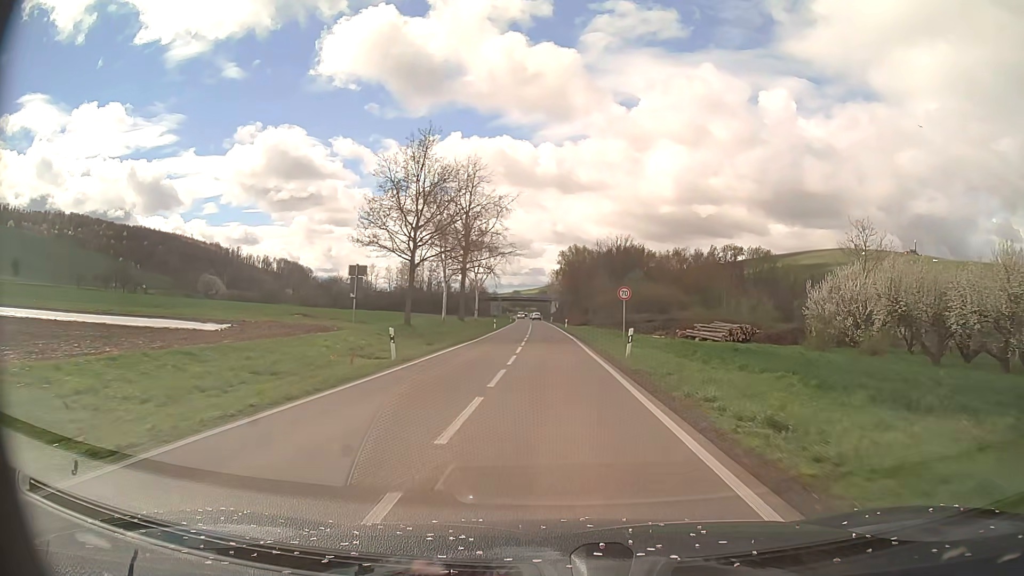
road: primary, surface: asphalt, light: Day
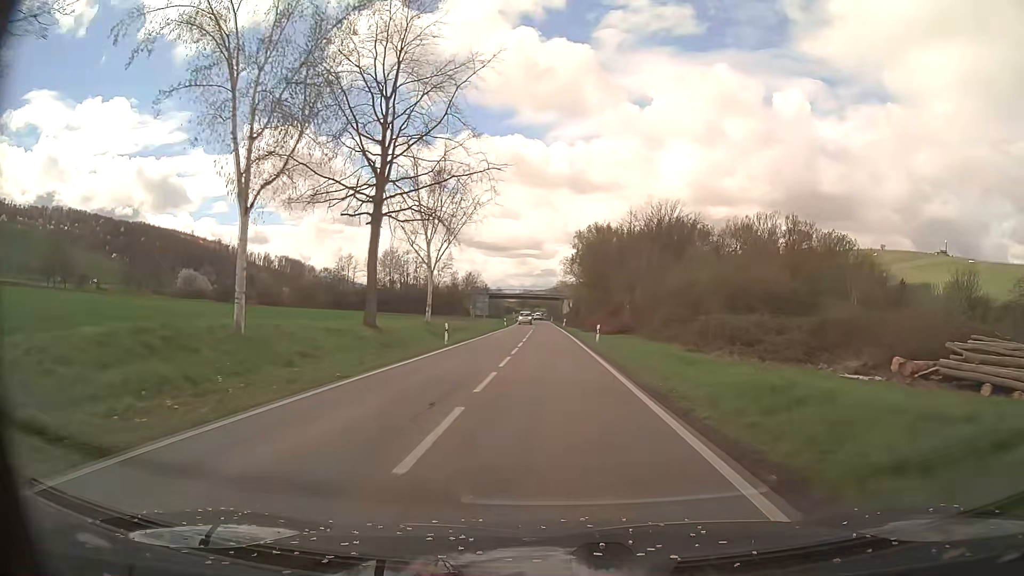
(-0.3, +37.8) m; -1°
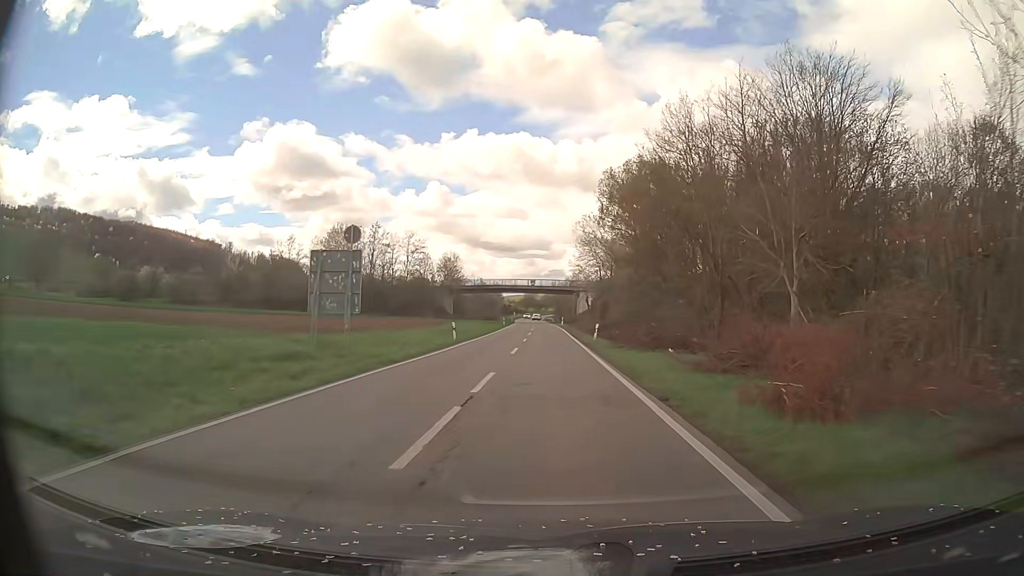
(-0.4, +48.7) m; -1°
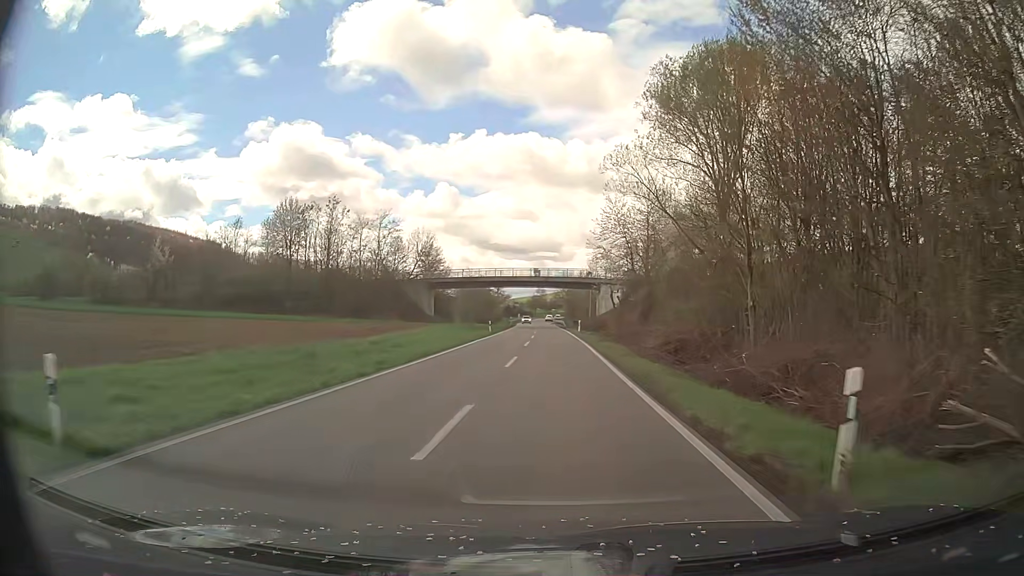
(-0.2, +29.6) m; -1°
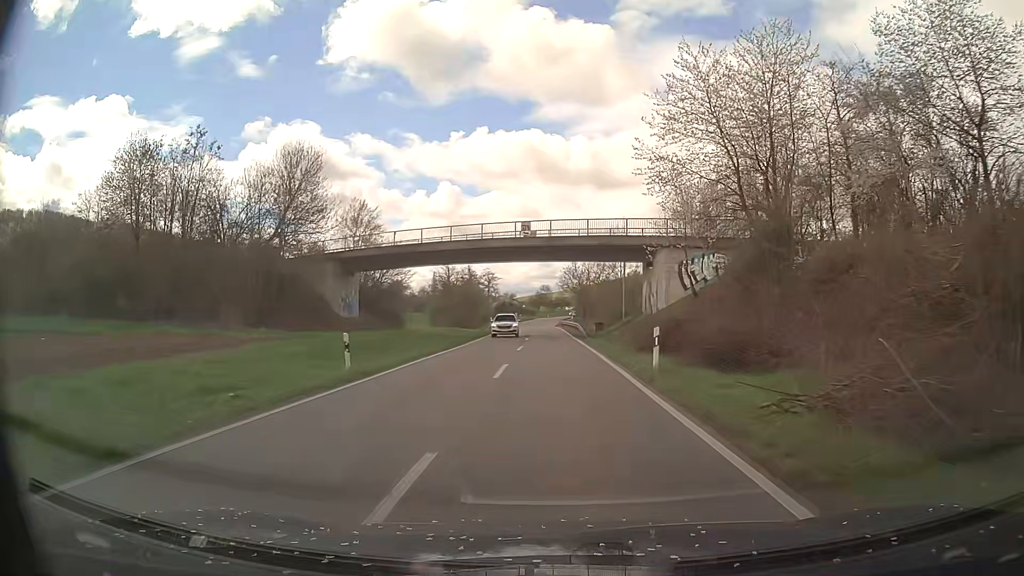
(0.0, +40.3) m; 0°
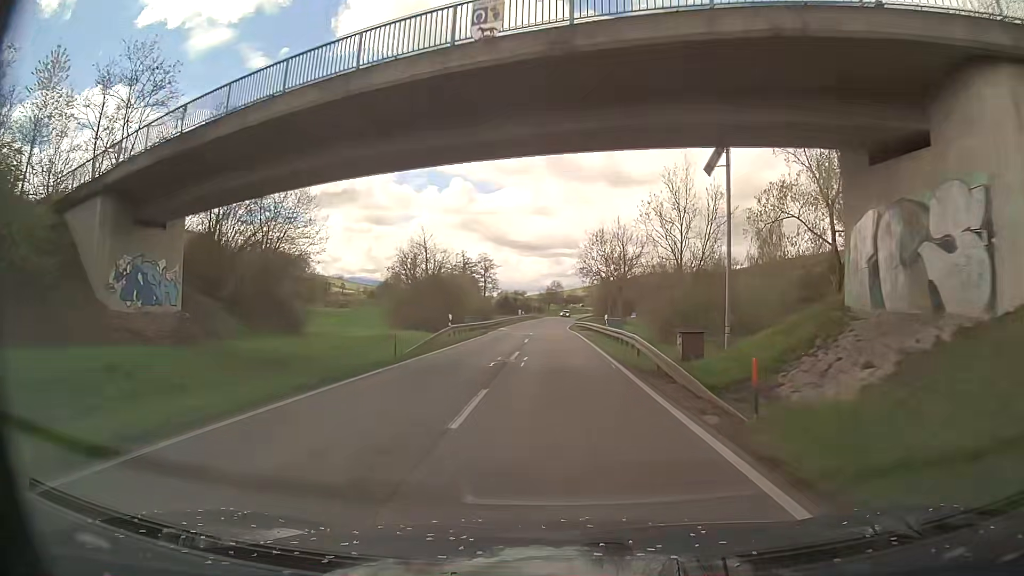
(-0.1, +30.8) m; -1°
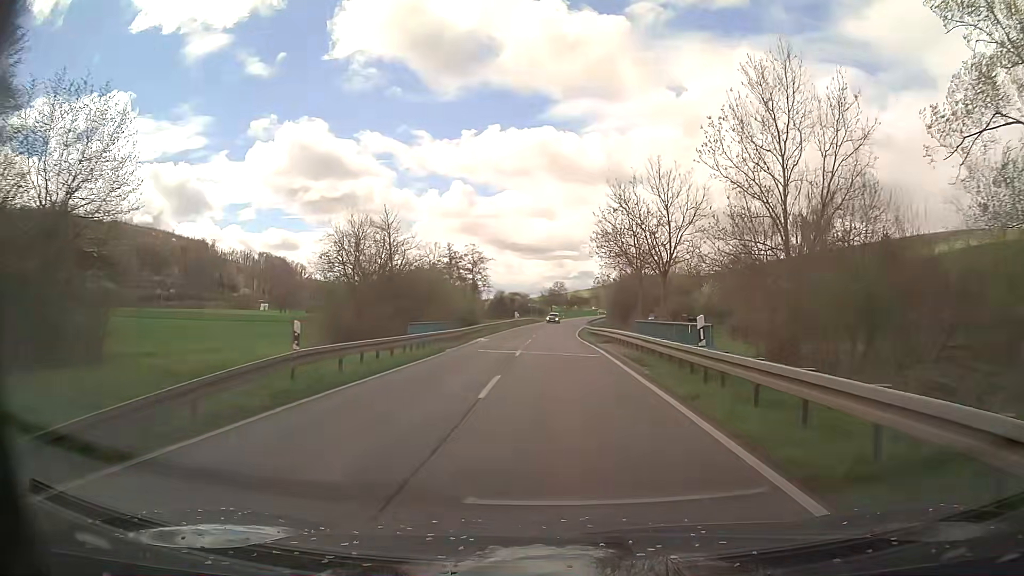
(0.0, +20.9) m; +1°
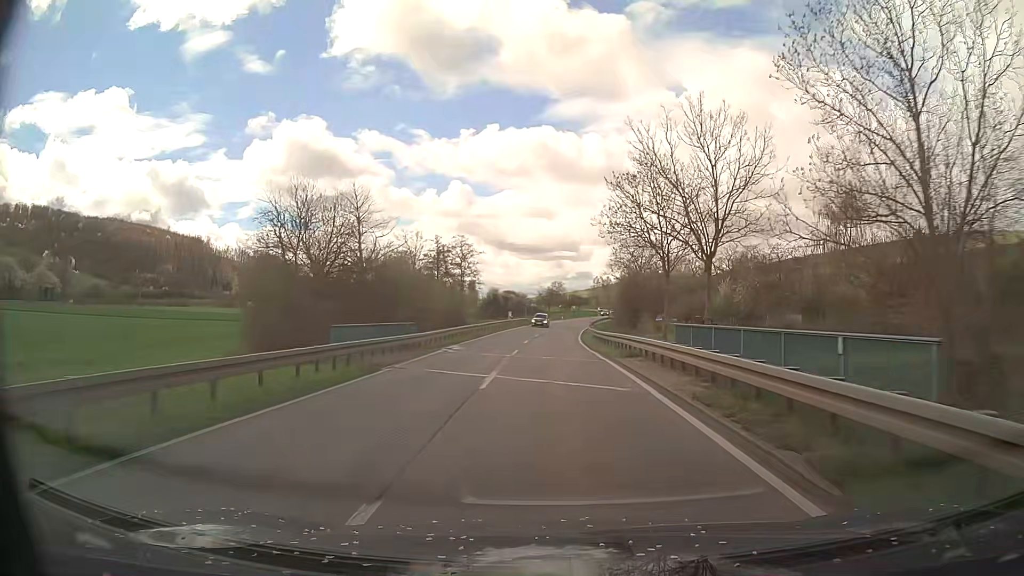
(-0.1, +10.5) m; -1°
(0, +10) (0, +20) (0, +30) (0, +40) (0, +50) (+1, +60) (+1, +70) (+2, +80) (+4, +90) (+5, +100) m
